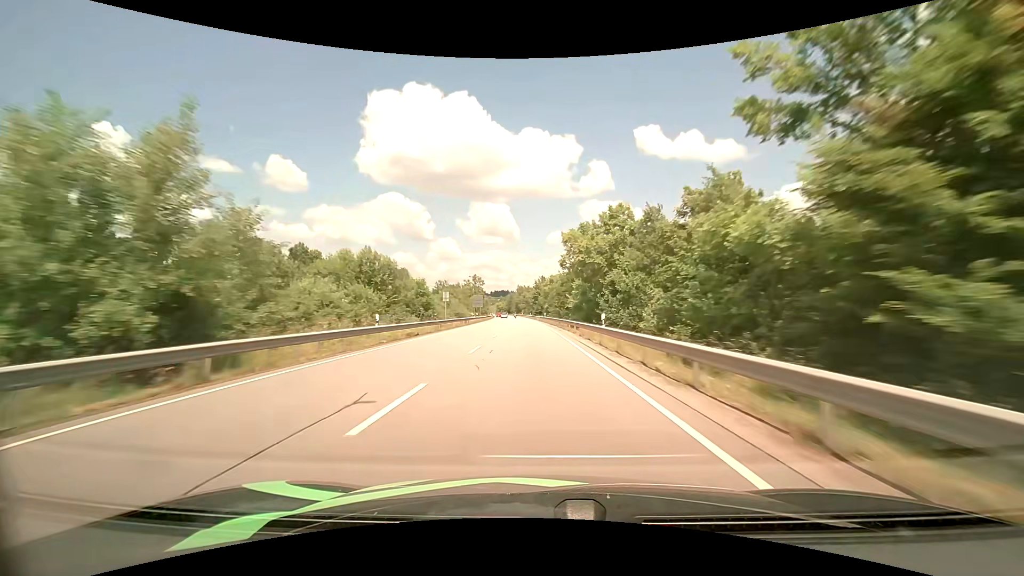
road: primary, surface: asphalt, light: Day
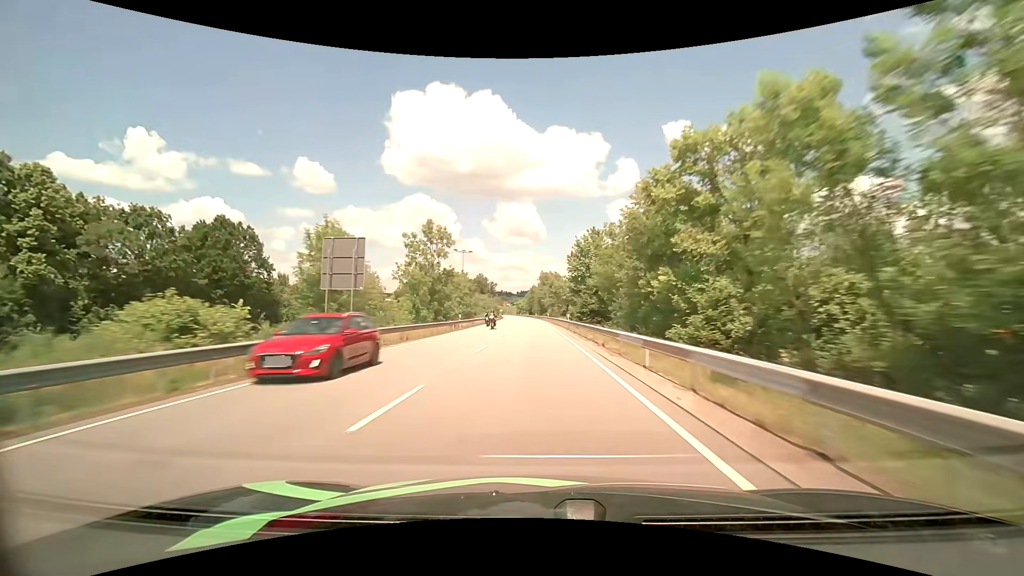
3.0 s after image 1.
(-2.2, +80.3) m; -3°
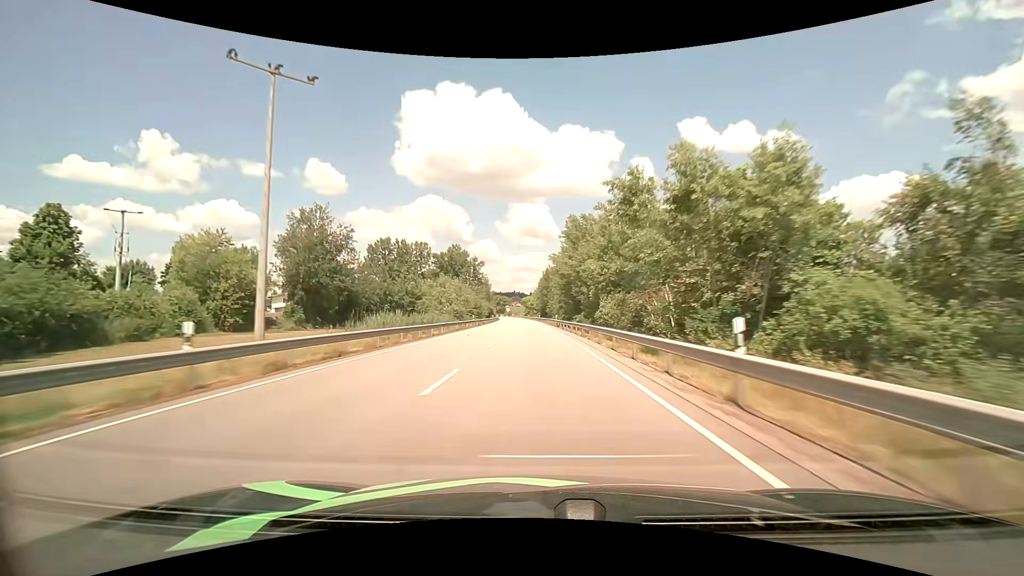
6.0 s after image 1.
(-1.2, +81.4) m; -2°
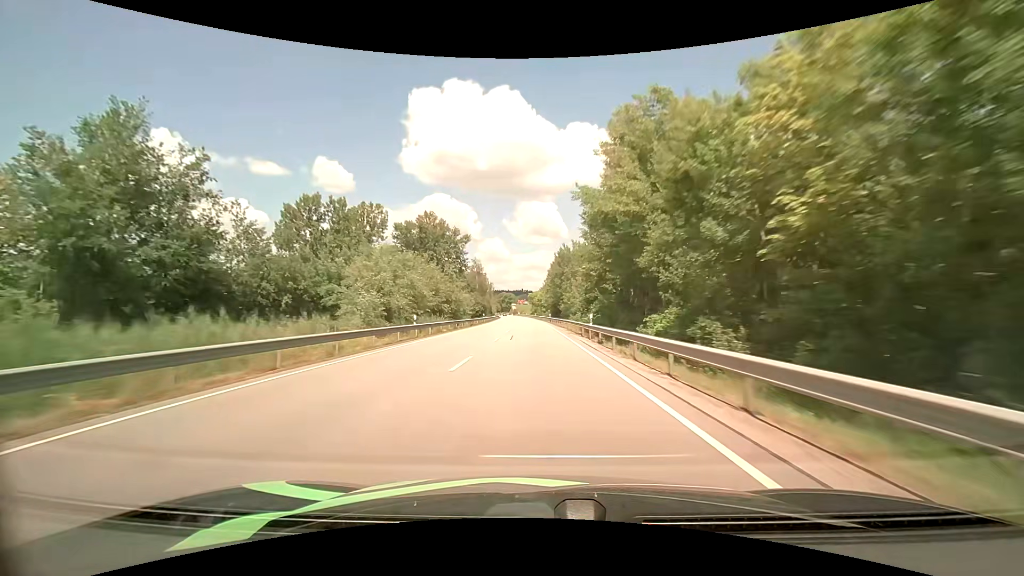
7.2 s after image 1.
(-0.2, +32.6) m; -1°
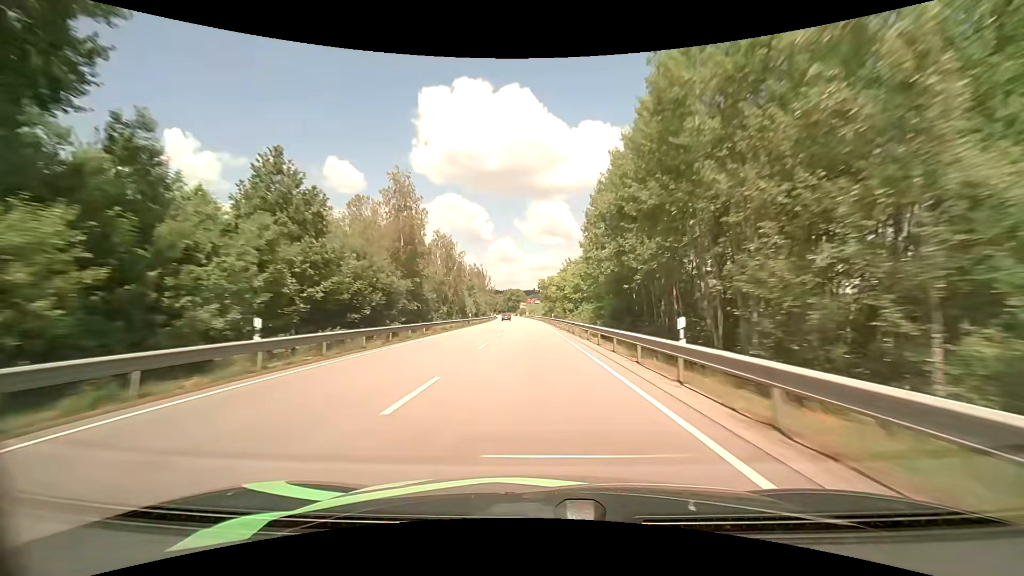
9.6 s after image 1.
(-1.1, +65.1) m; -1°
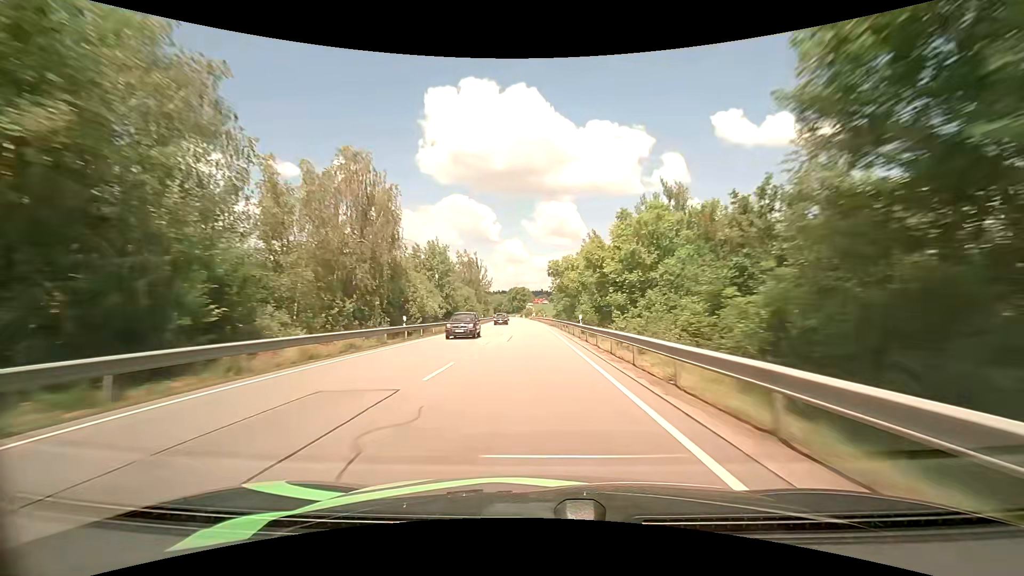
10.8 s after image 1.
(-0.3, +32.6) m; -1°
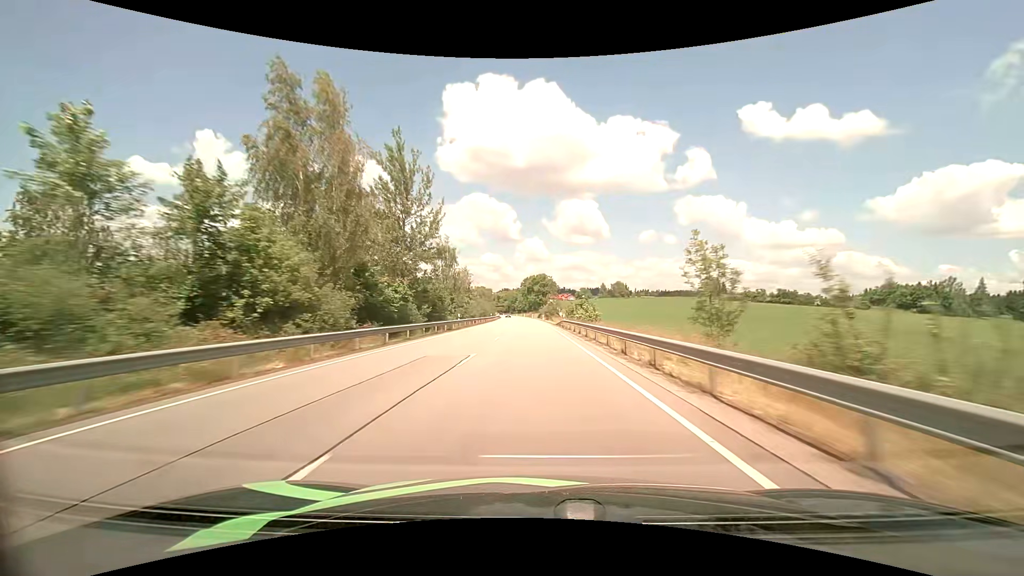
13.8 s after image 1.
(-2.1, +81.2) m; -2°
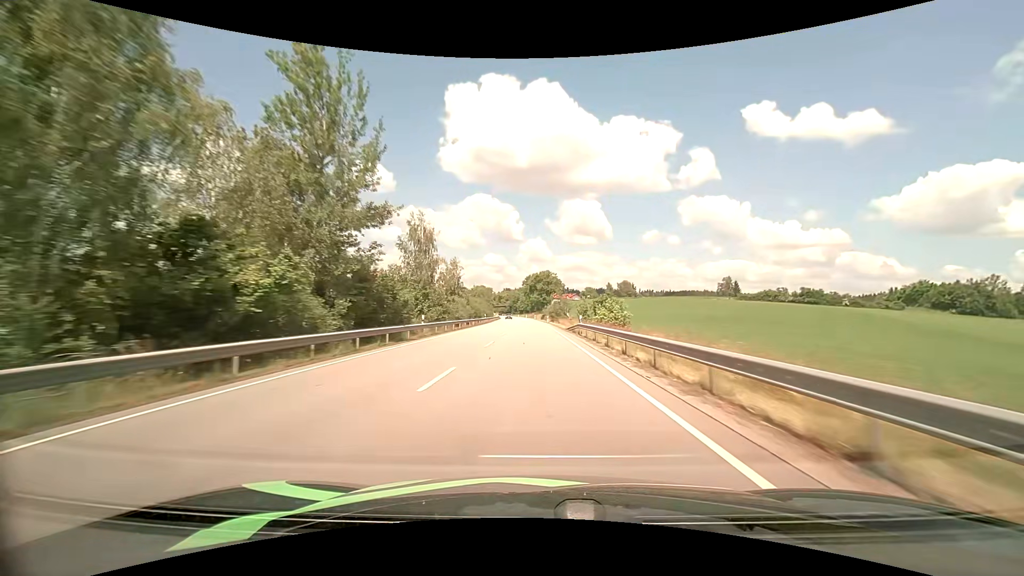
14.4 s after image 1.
(-0.1, +16.1) m; 0°
(0, +10) (0, +20) (0, +30) (0, +40) (0, +50) (-1, +60) (-1, +70) (-1, +80) (-2, +90) (-2, +100) m
